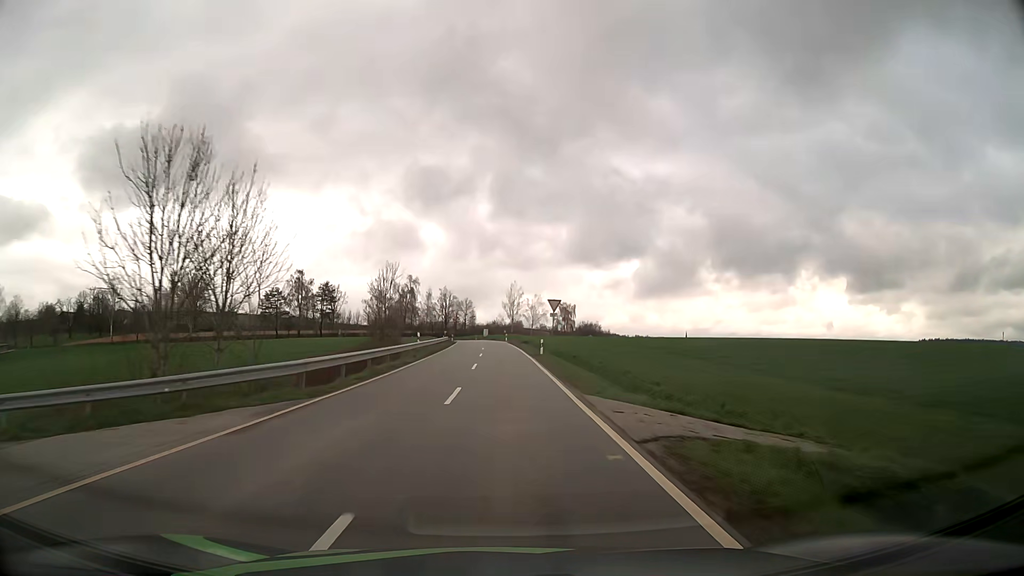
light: Day
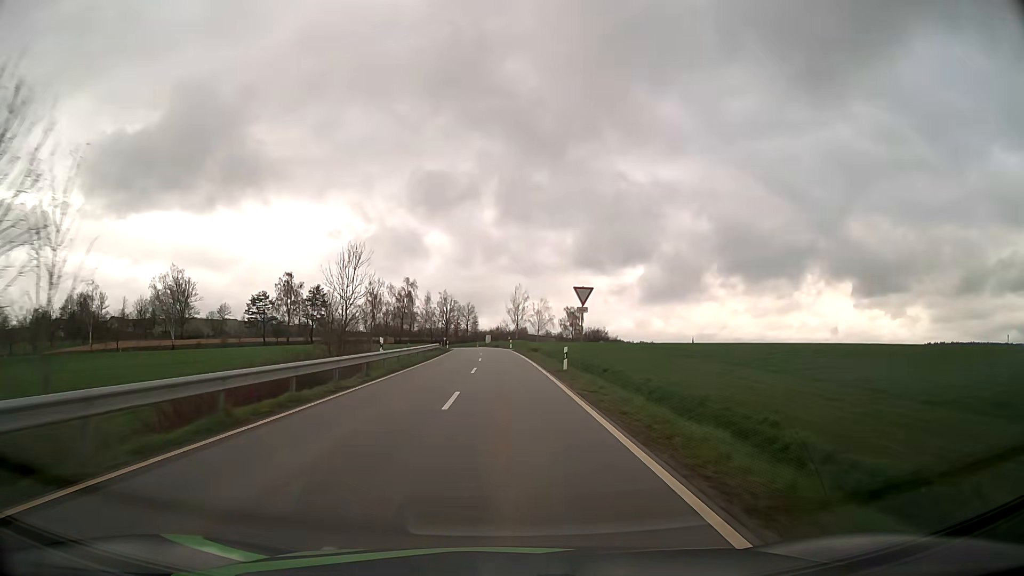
(0.0, +12.9) m; 0°
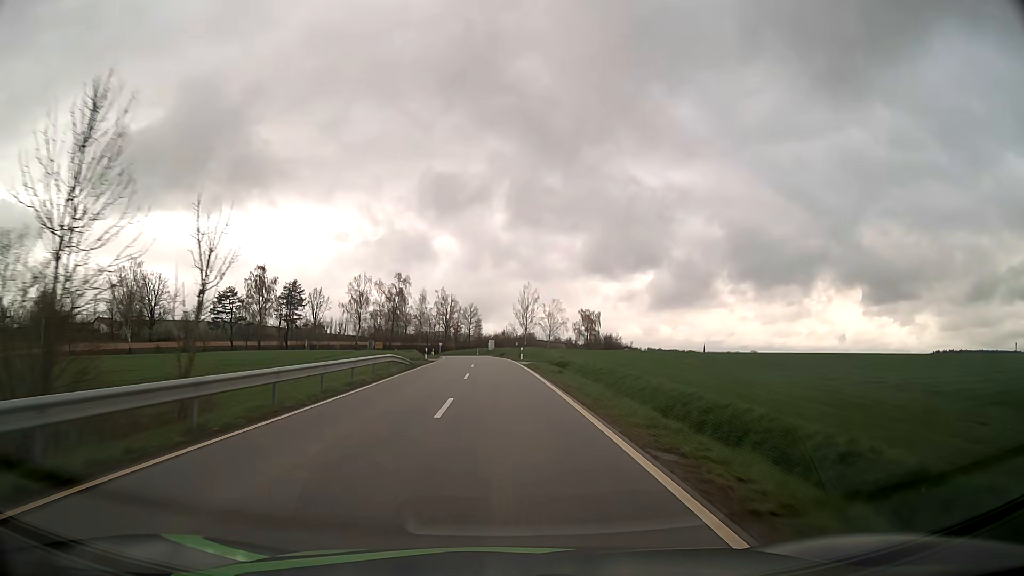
(-0.2, +24.9) m; -1°
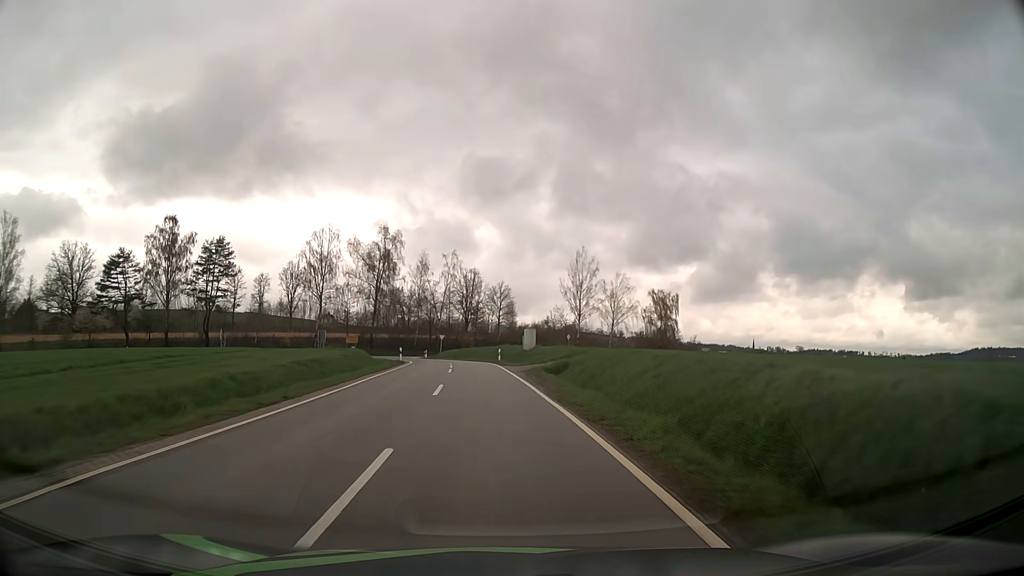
(-1.2, +55.8) m; -3°
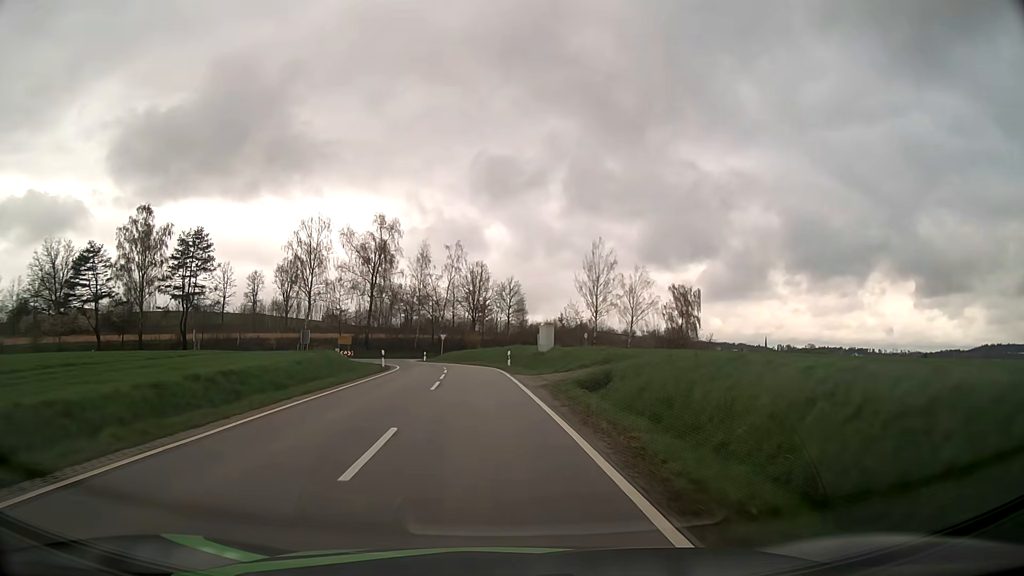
(-0.1, +10.0) m; -1°
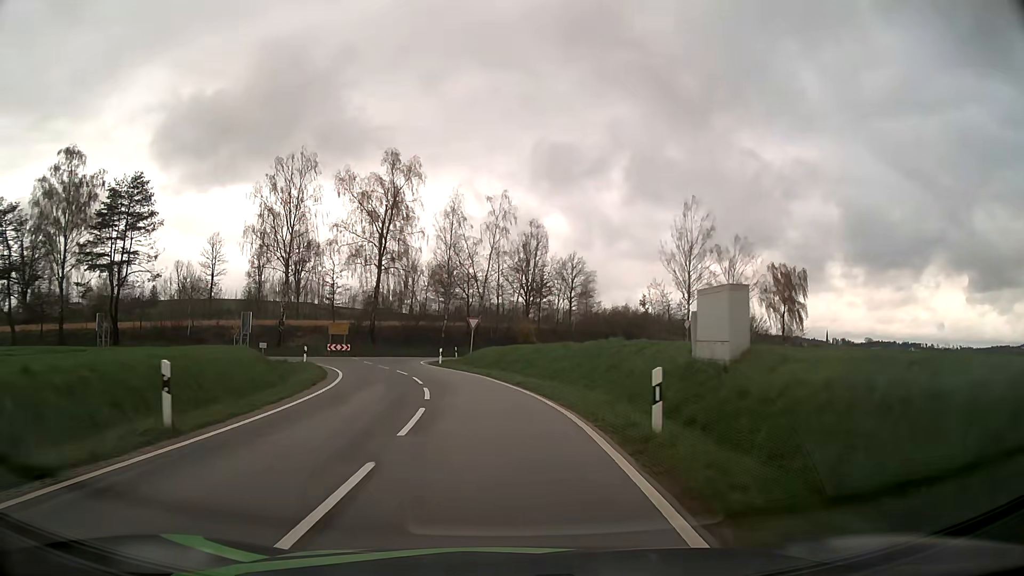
(-0.9, +27.4) m; -4°
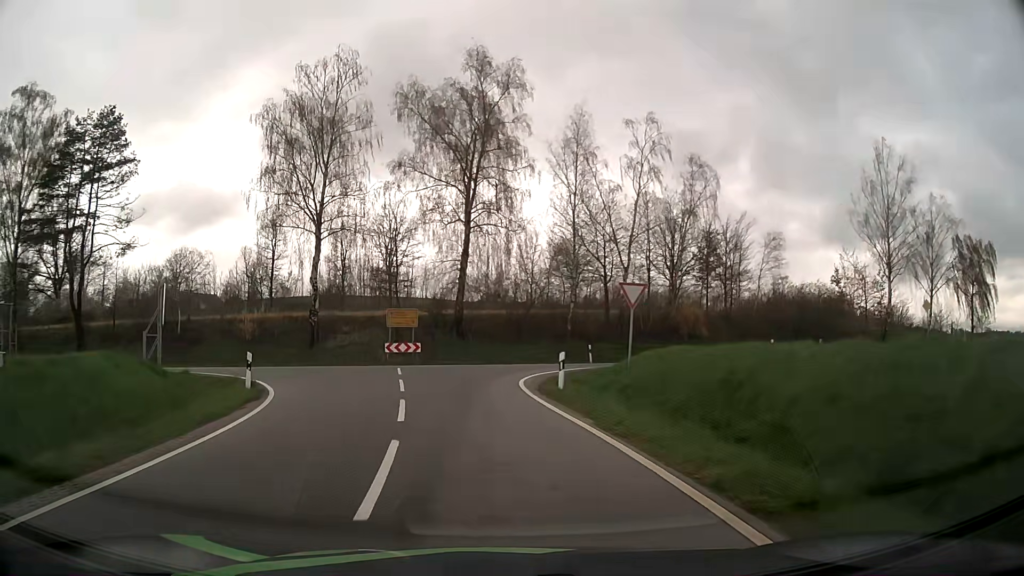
(-1.7, +22.1) m; -11°
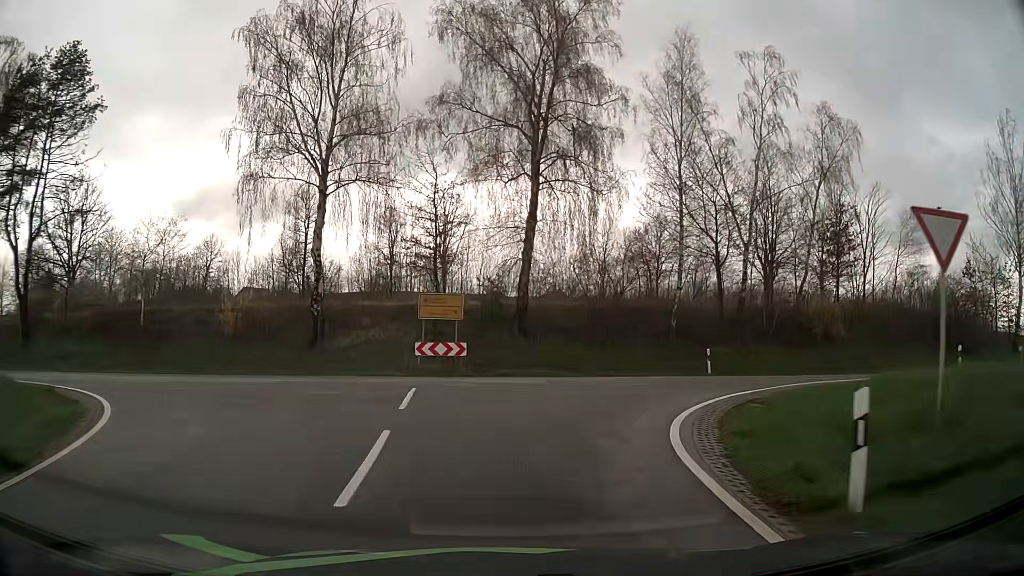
(-0.7, +11.4) m; -5°
(+1, +10) (+5, +19) (+14, +23) (+24, +26) (+33, +28) (+43, +32) (+52, +35) (+61, +39) (+70, +44) (+79, +49) m
